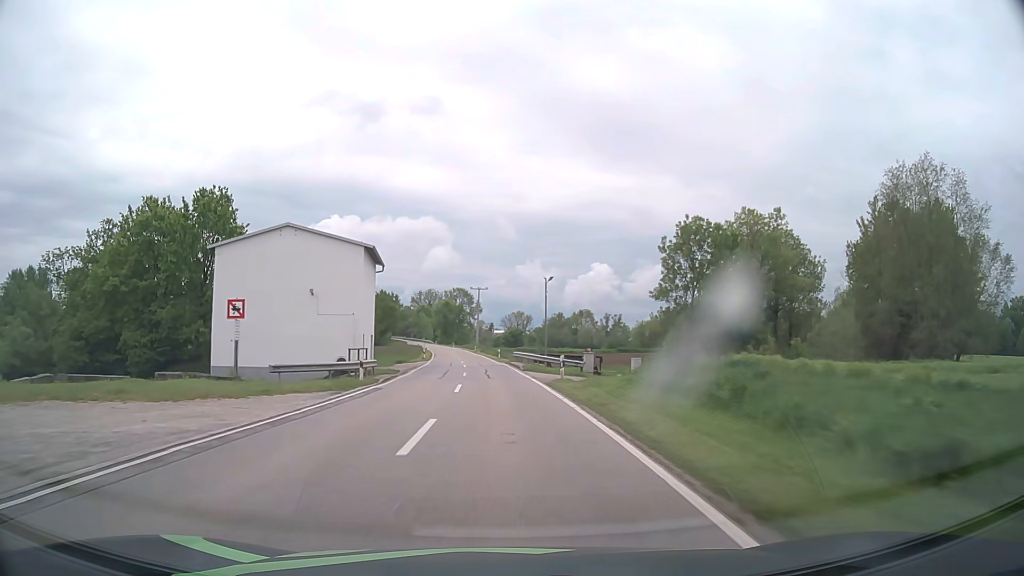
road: tertiary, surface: asphalt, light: Day
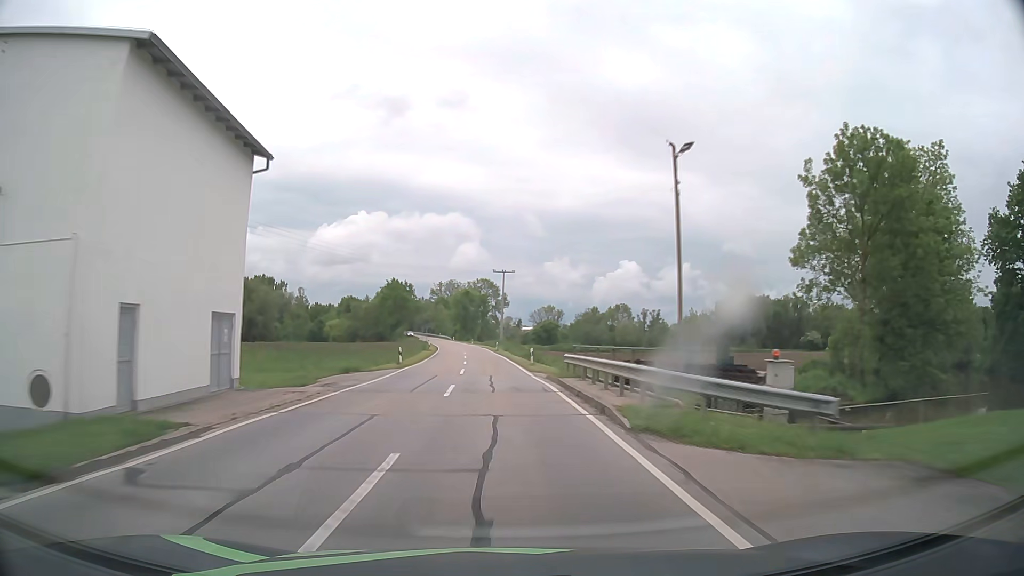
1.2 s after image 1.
(-0.5, +27.8) m; -3°
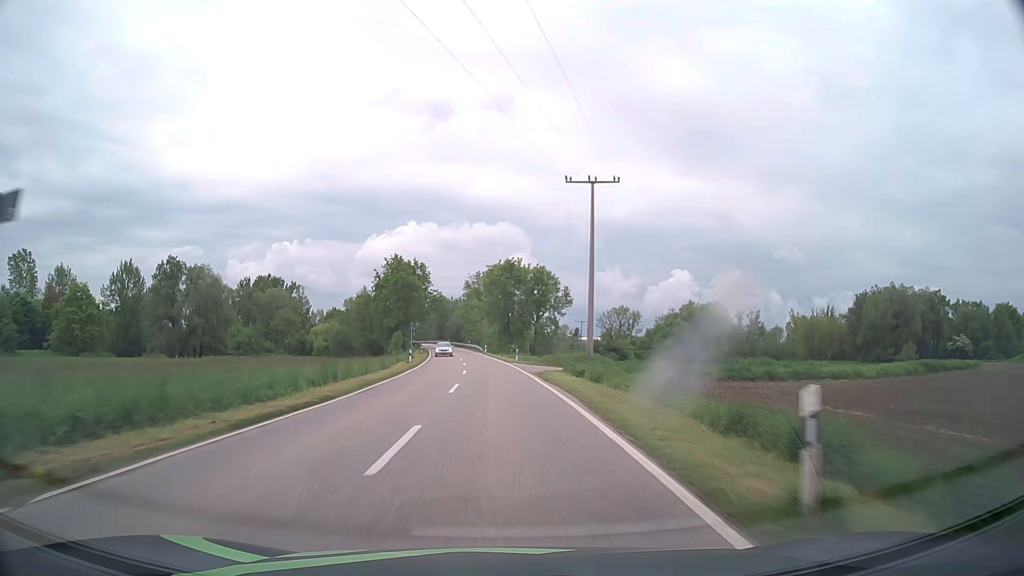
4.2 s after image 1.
(-2.8, +69.9) m; -4°
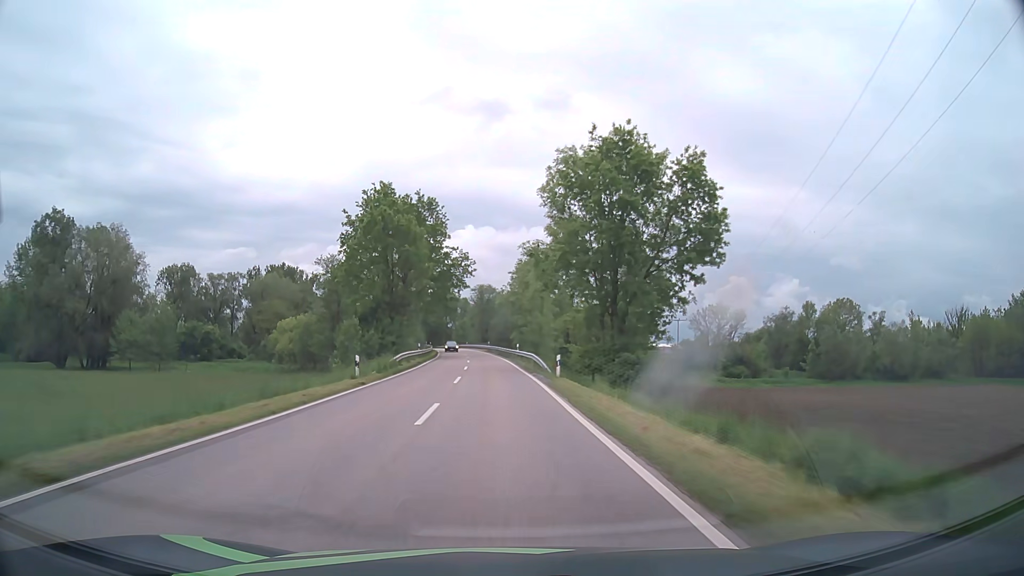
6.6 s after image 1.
(-2.2, +56.1) m; -5°
(0, +10) (0, +20) (-1, +30) (-1, +40) (-2, +50) (-2, +60) (-3, +70) (-4, +80) (-5, +90) (-6, +100) m
